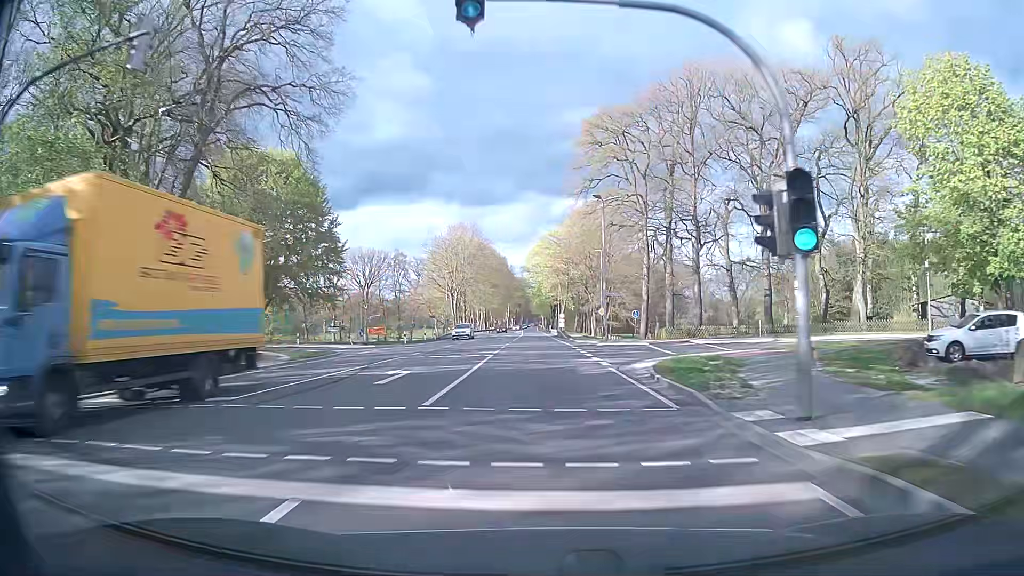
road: primary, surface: asphalt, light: Day
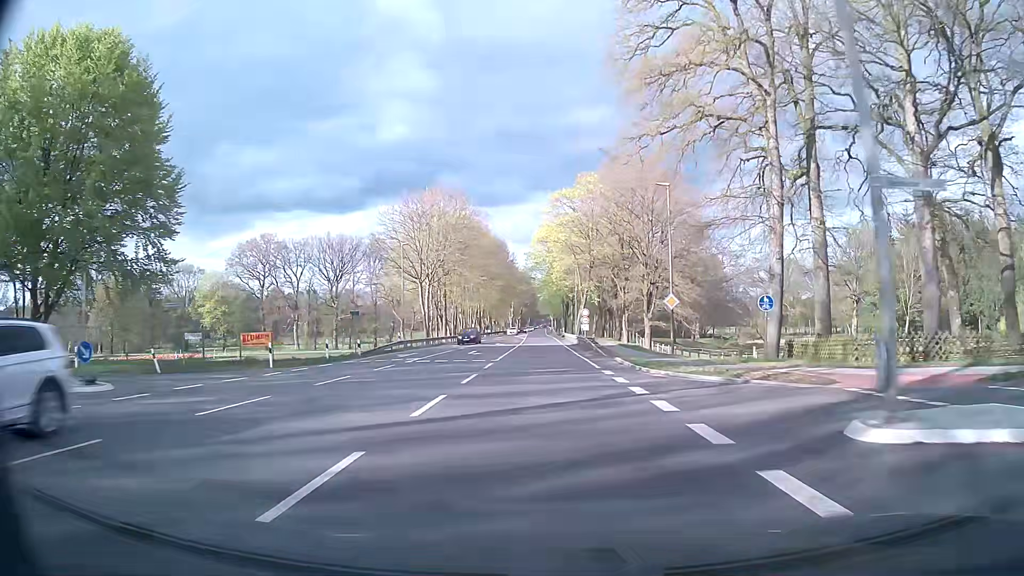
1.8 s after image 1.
(0.0, +32.2) m; -1°
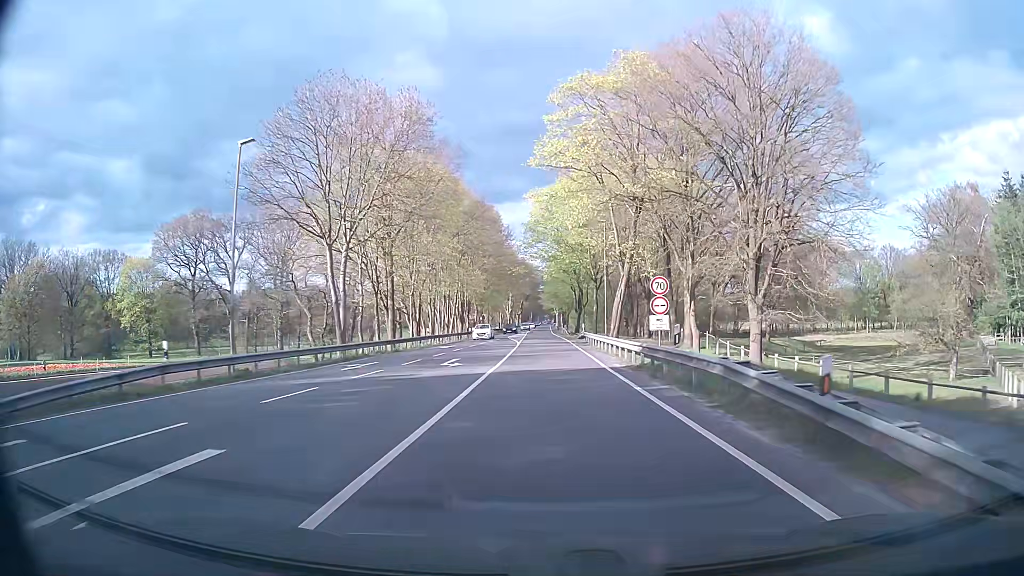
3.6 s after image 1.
(-0.1, +32.2) m; 0°
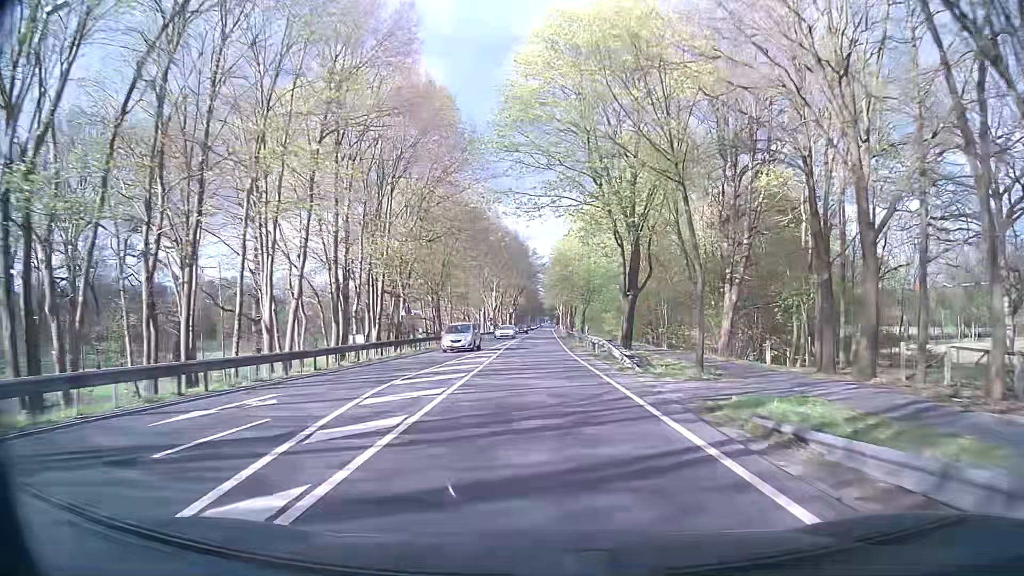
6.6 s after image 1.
(-0.2, +53.7) m; -1°
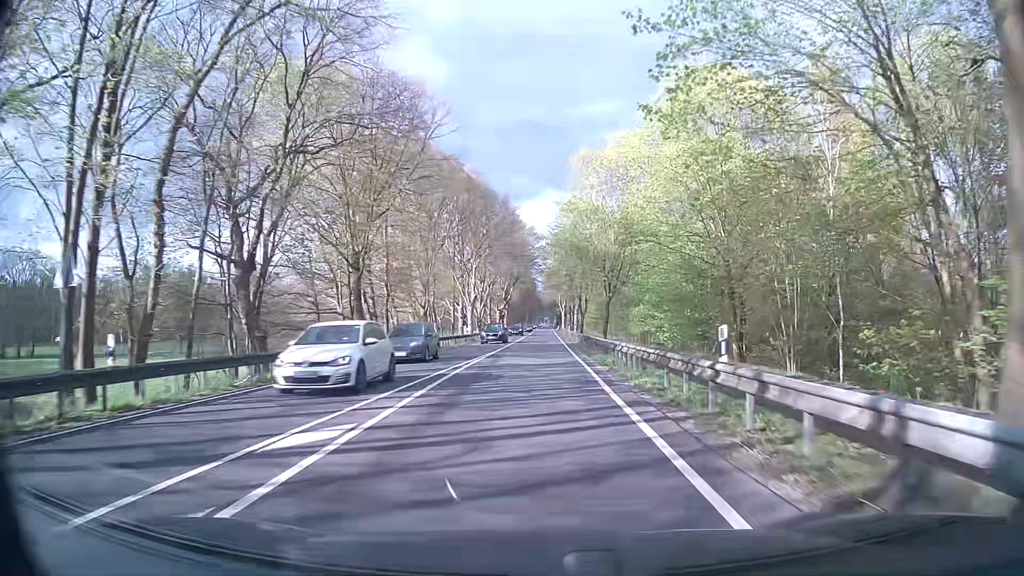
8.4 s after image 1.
(+0.2, +32.2) m; +1°
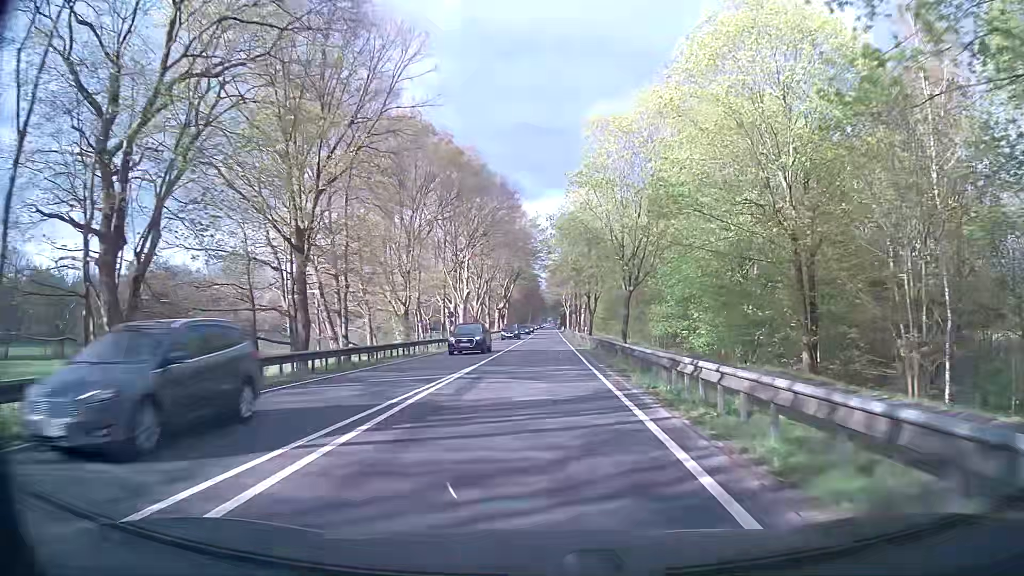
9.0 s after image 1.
(-0.1, +10.7) m; -1°
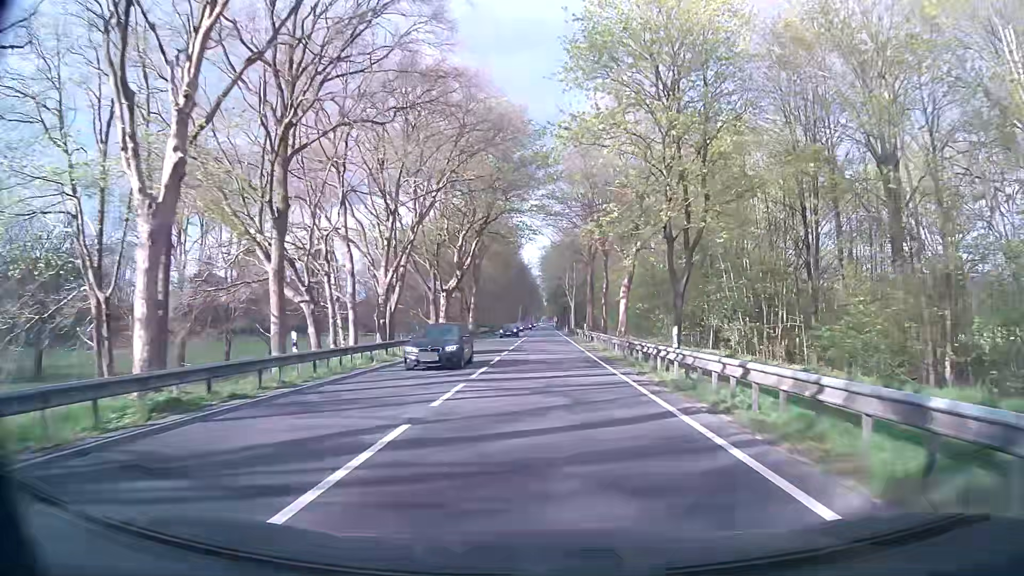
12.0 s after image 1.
(+0.2, +53.7) m; +1°
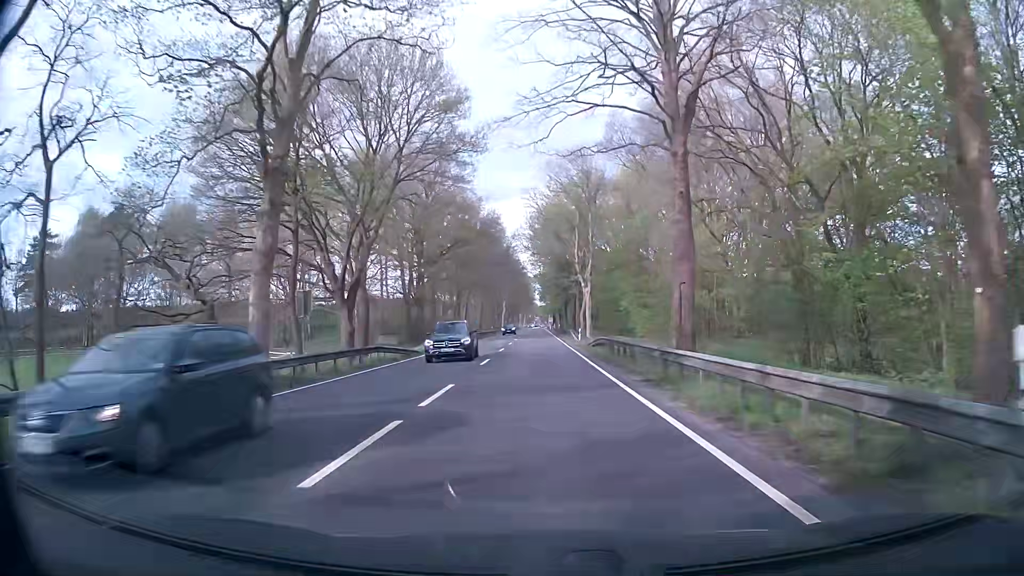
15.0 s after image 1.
(+0.1, +53.6) m; 0°
(0, +10) (0, +20) (0, +30) (0, +40) (0, +50) (0, +60) (0, +70) (0, +80) (0, +90) (0, +100) m
